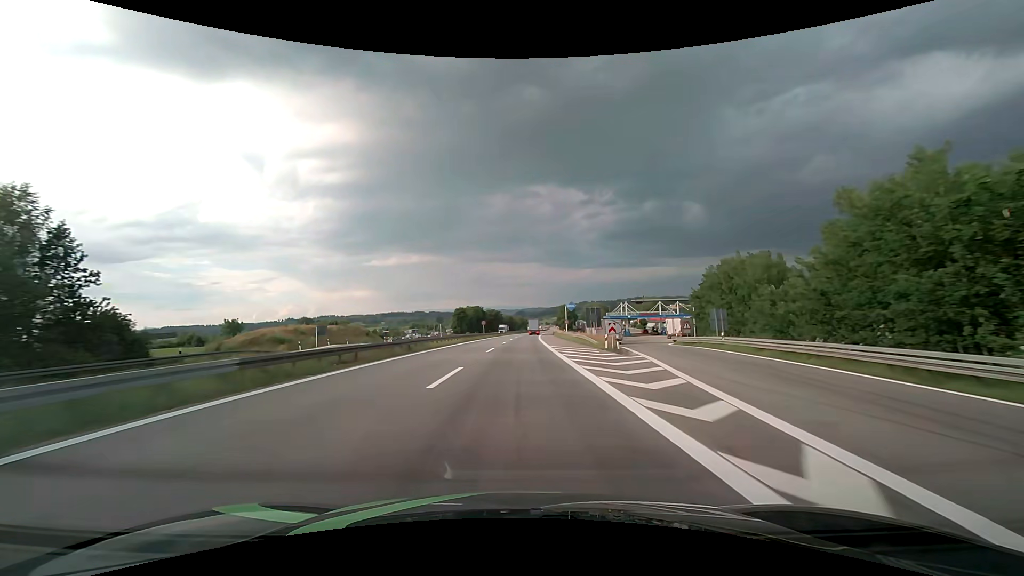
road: motorway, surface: asphalt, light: Day
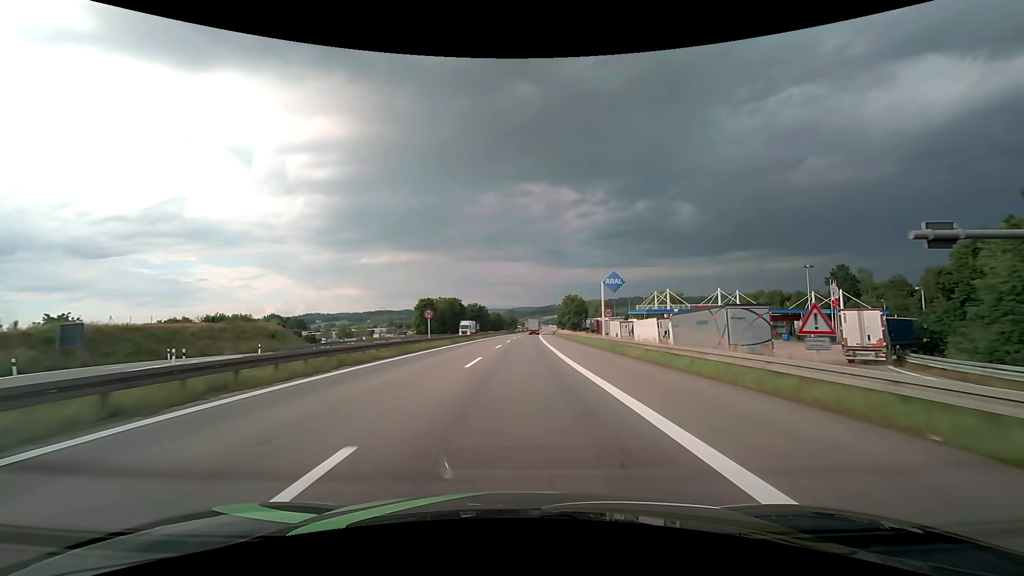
(+0.4, +47.6) m; +1°
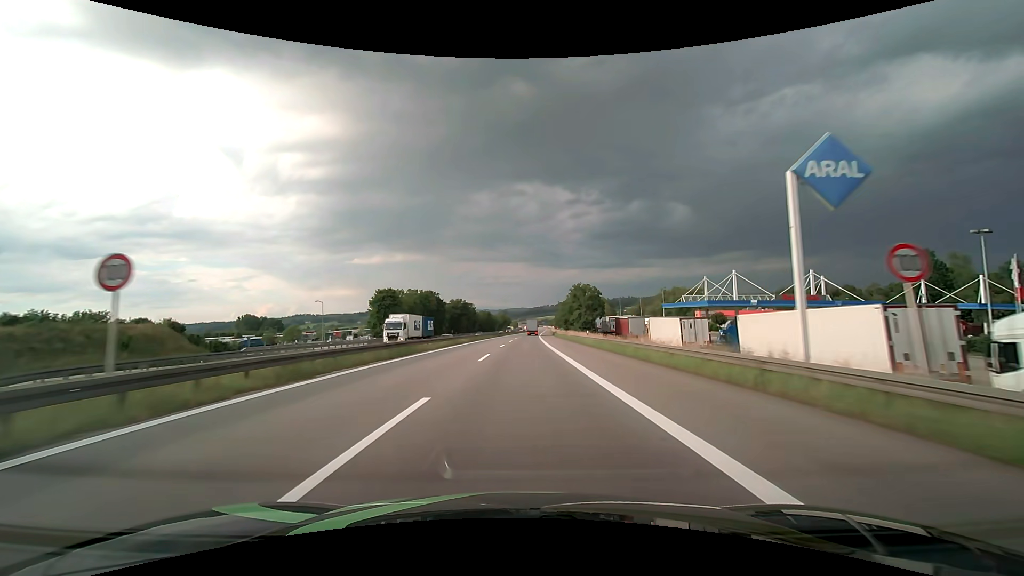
(+0.2, +31.7) m; +1°
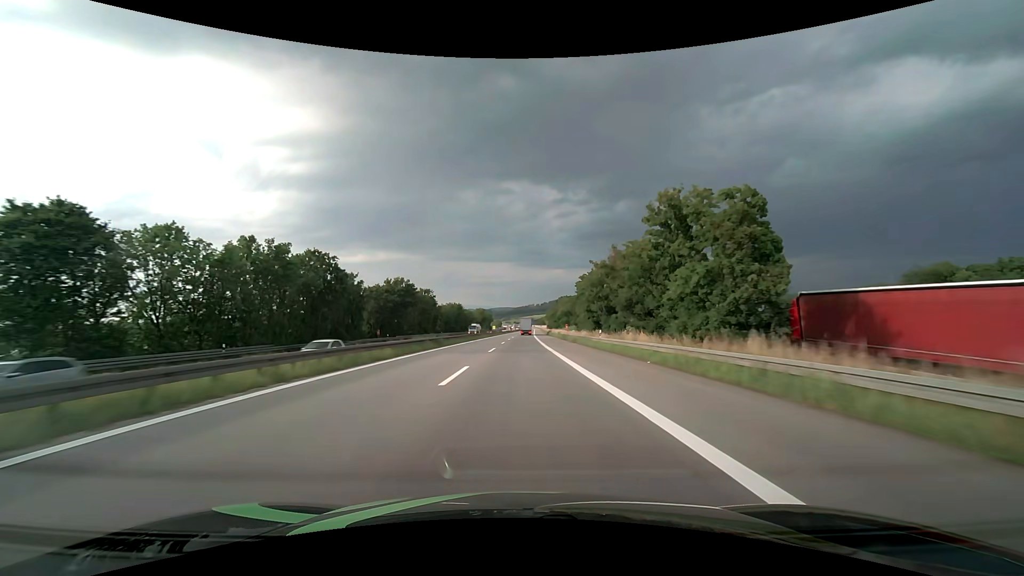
(+1.0, +63.3) m; +2°
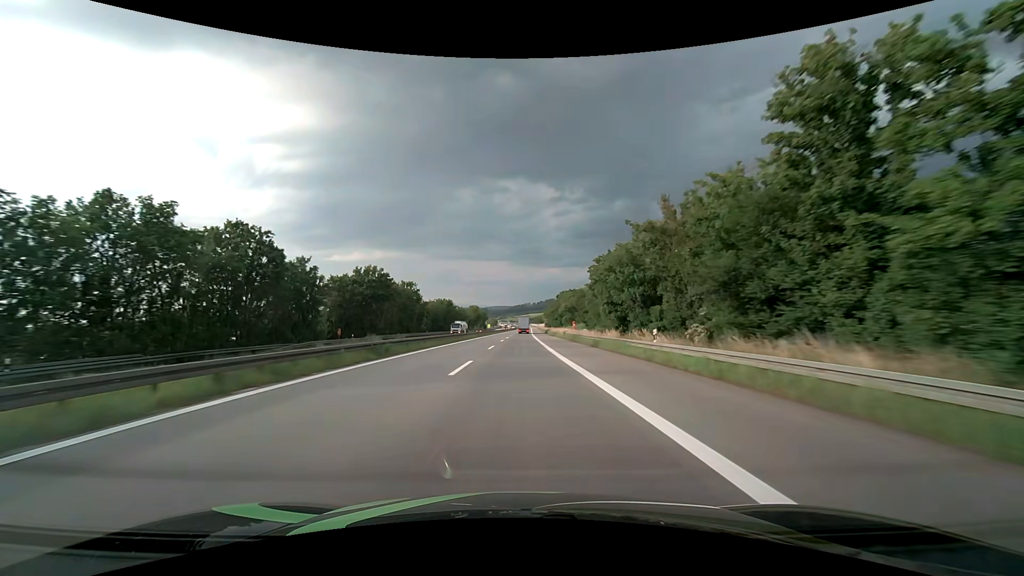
(+0.1, +15.8) m; +1°
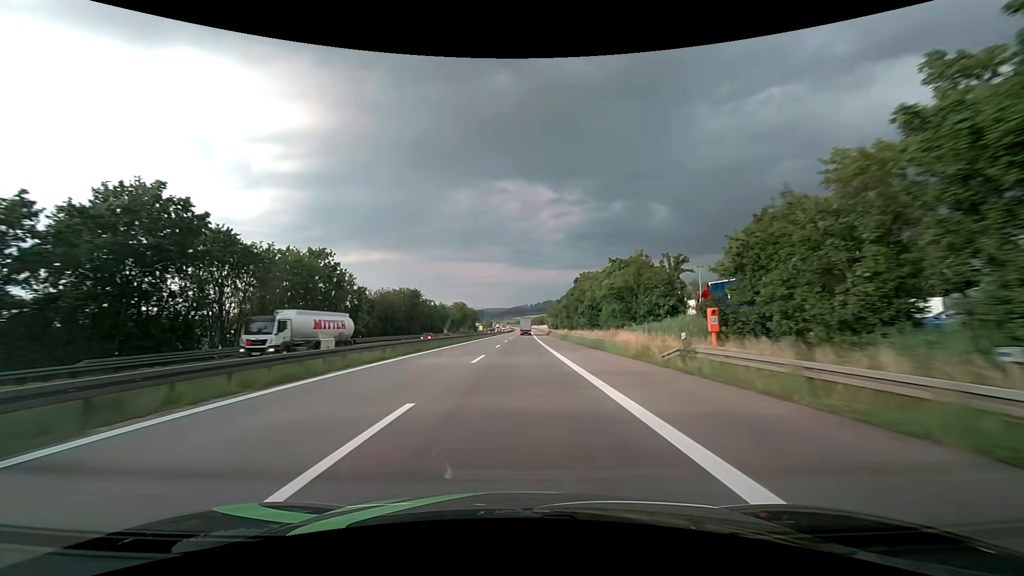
(+0.2, +47.6) m; 0°
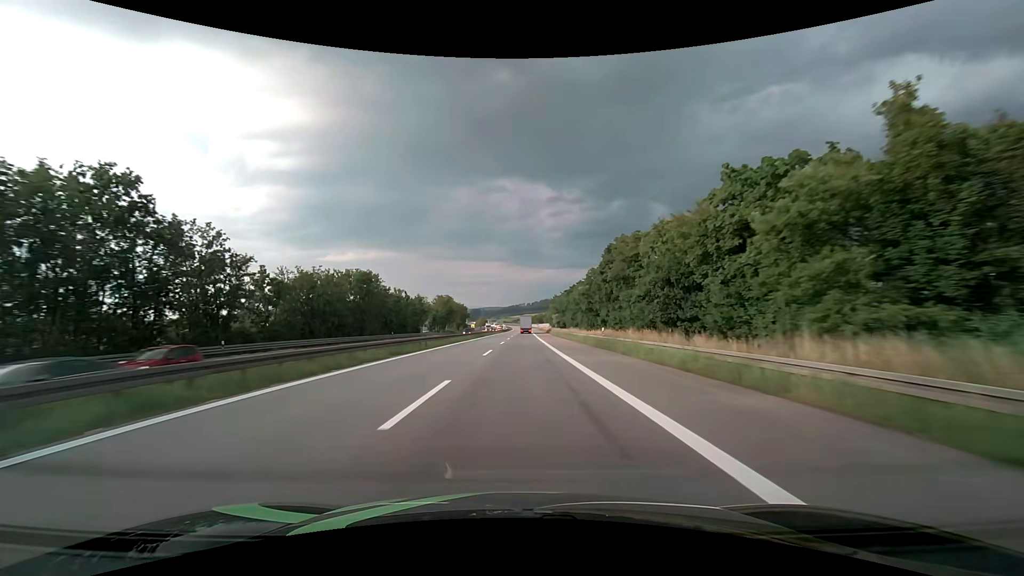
(+0.1, +31.7) m; 0°
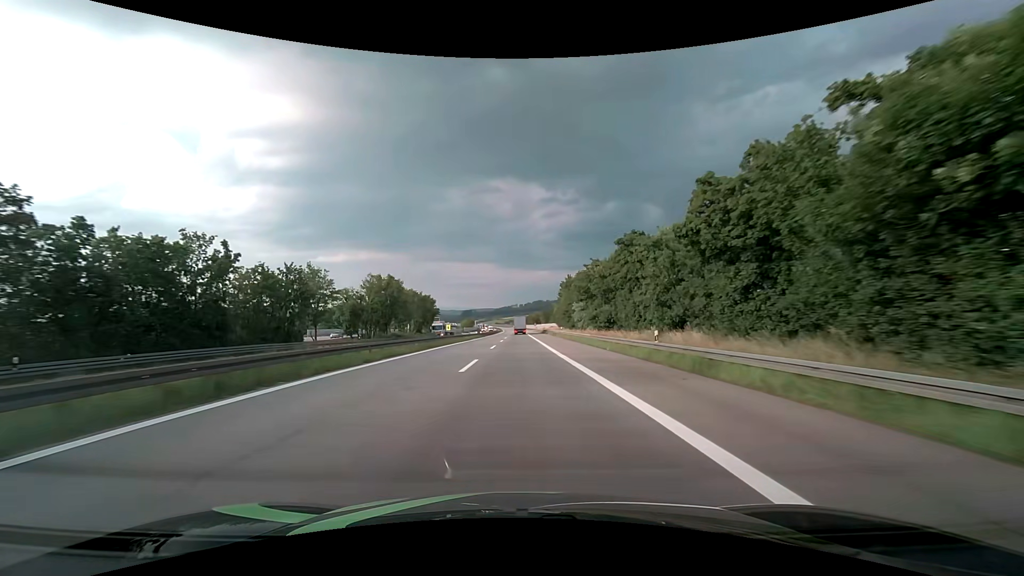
(+0.5, +63.3) m; +1°
(0, +10) (0, +20) (0, +30) (0, +40) (0, +50) (0, +60) (0, +70) (0, +80) (0, +90) (0, +100) m
